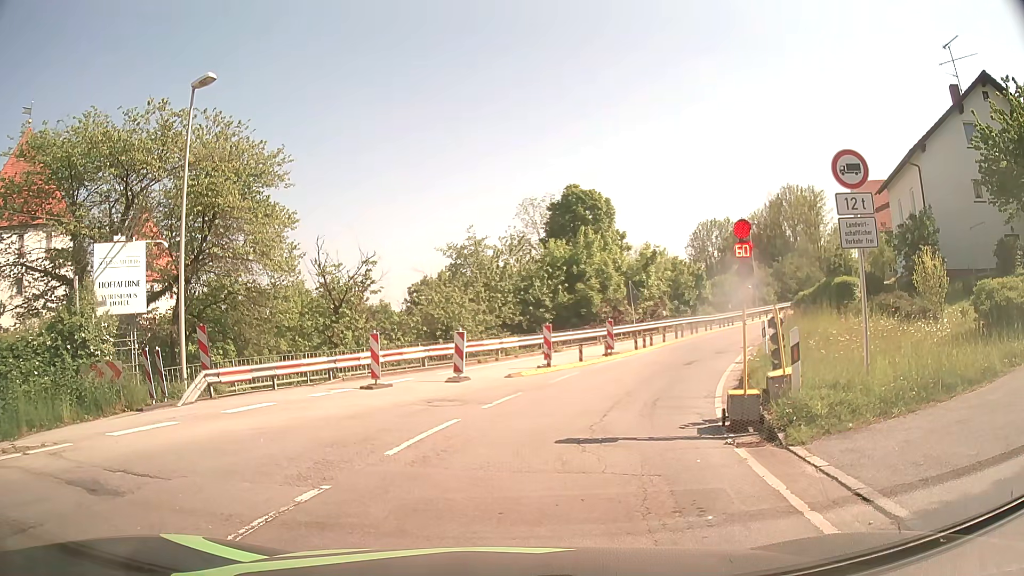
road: secondary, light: Day
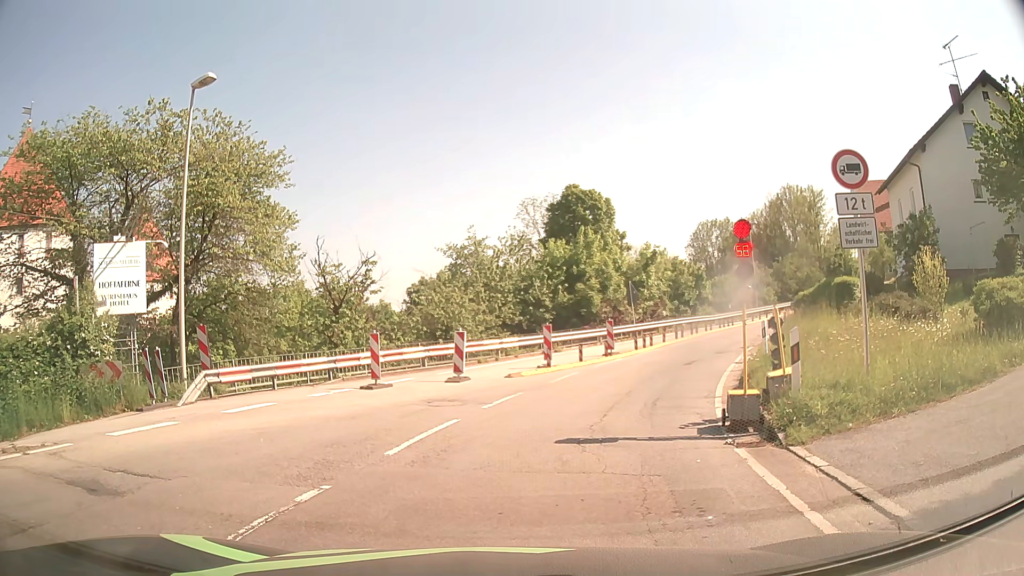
(0.0, 0.0) m; 0°
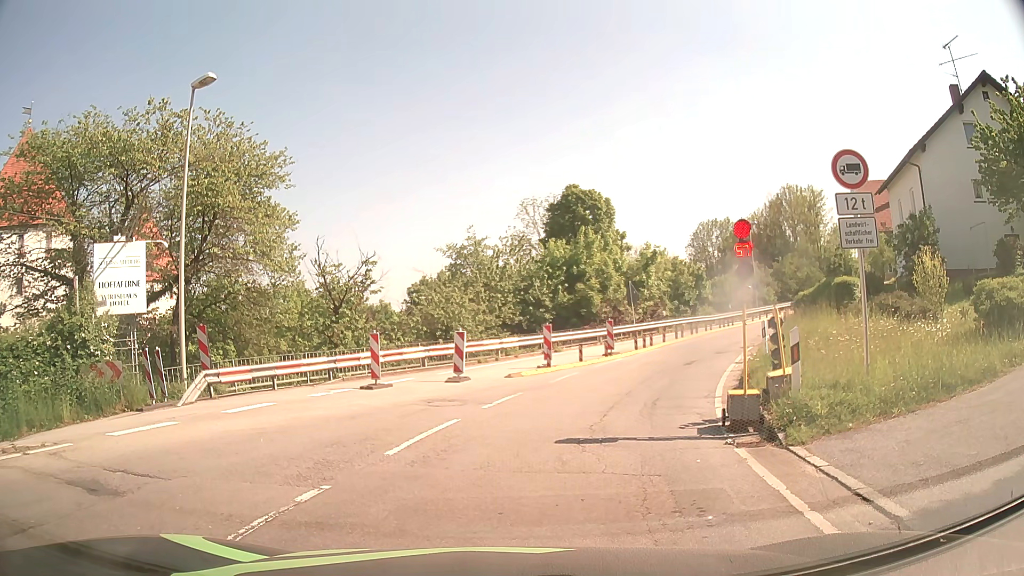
(0.0, 0.0) m; 0°
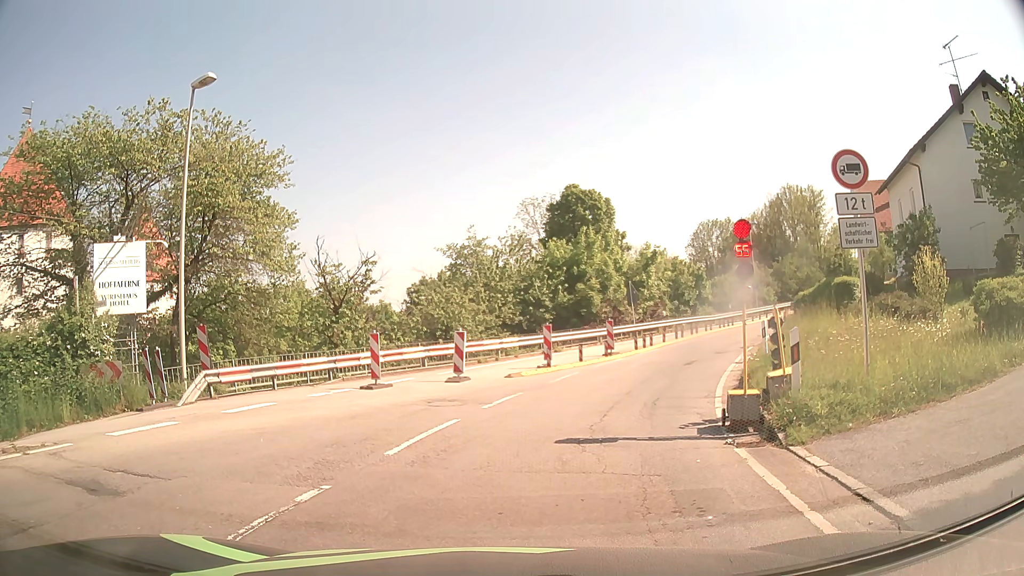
(0.0, 0.0) m; 0°
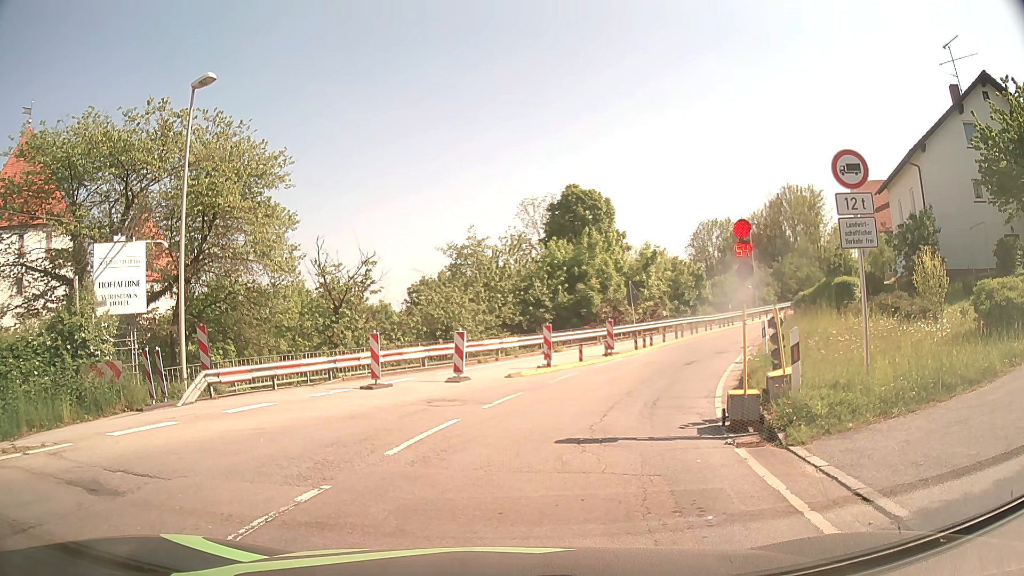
(0.0, 0.0) m; 0°
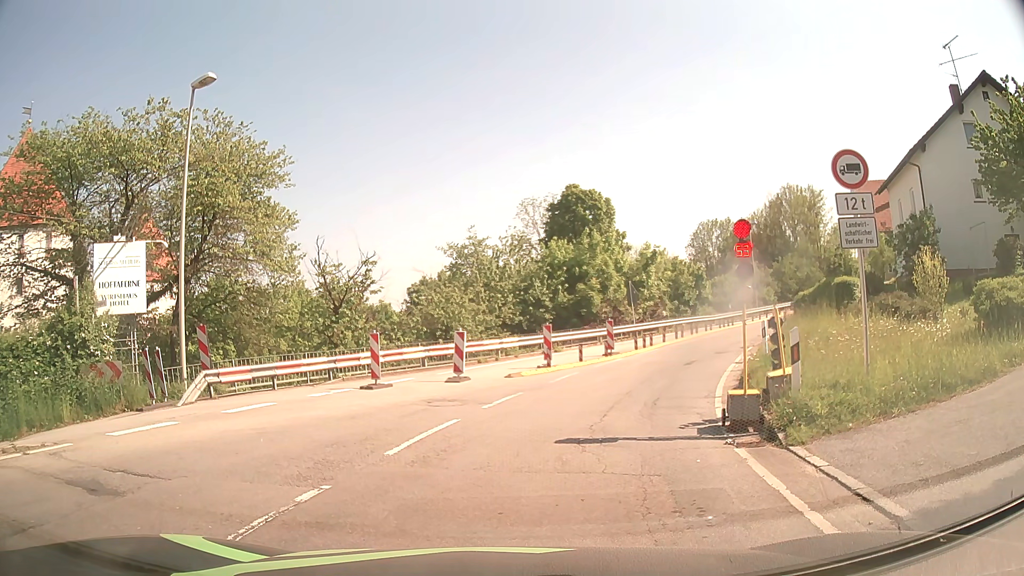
(0.0, 0.0) m; 0°
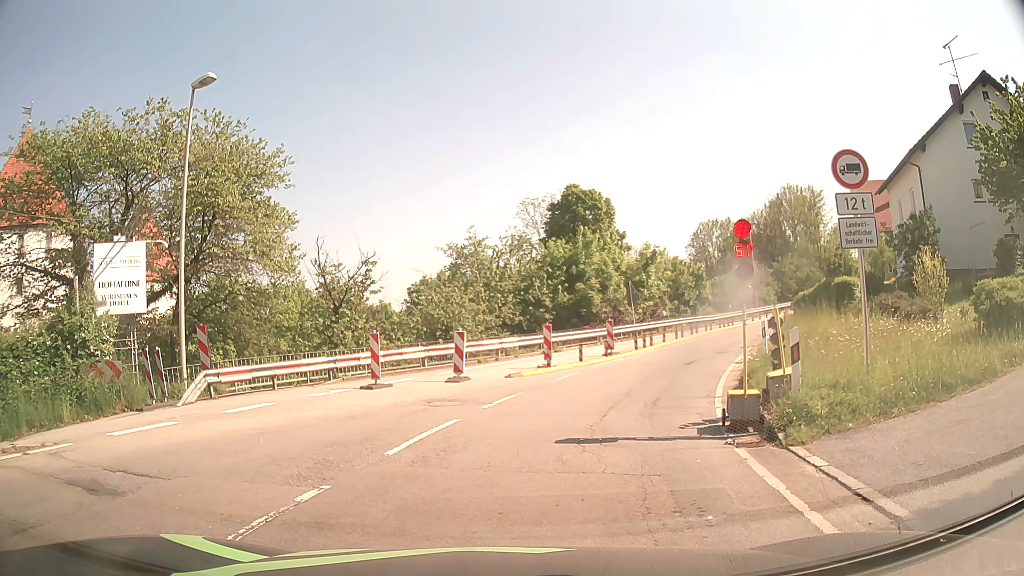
(0.0, 0.0) m; 0°
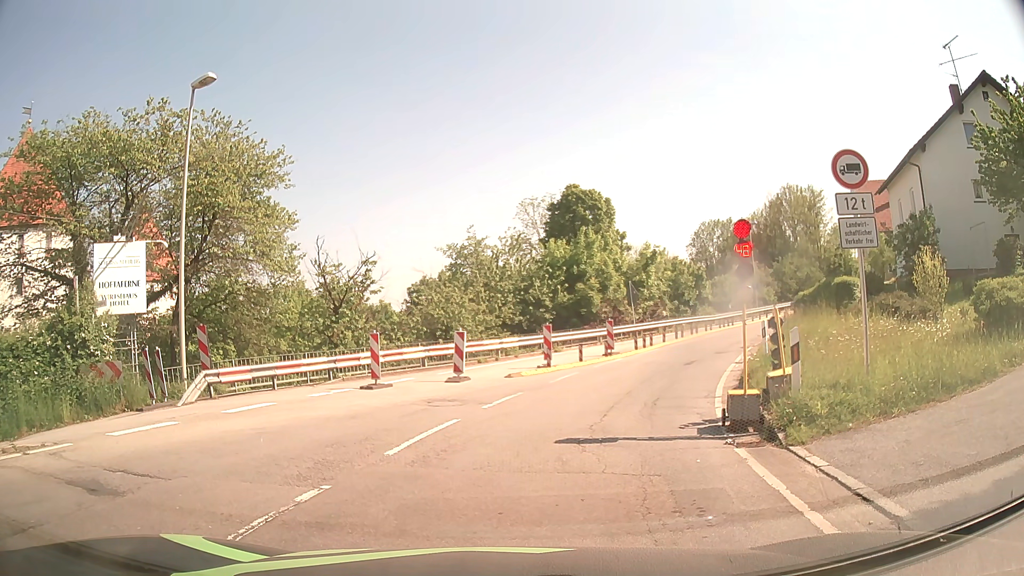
(0.0, 0.0) m; 0°
(+1, +10) (+4, +19) (+9, +28) (+14, +37) (+20, +45) (+27, +52) (+33, +60) (+40, +67) (+47, +74) (+54, +81) m
